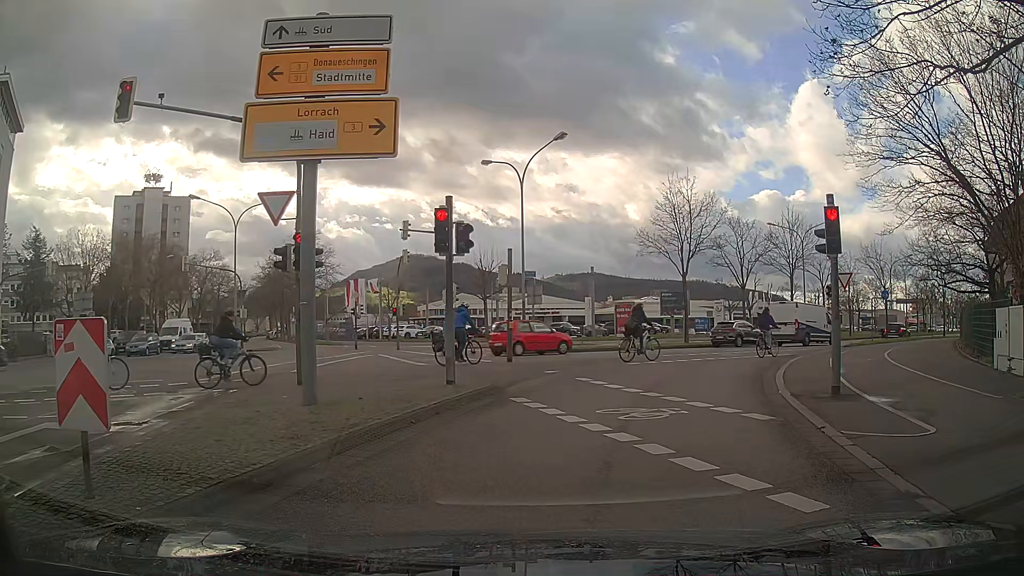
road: secondary_link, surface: asphalt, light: Day
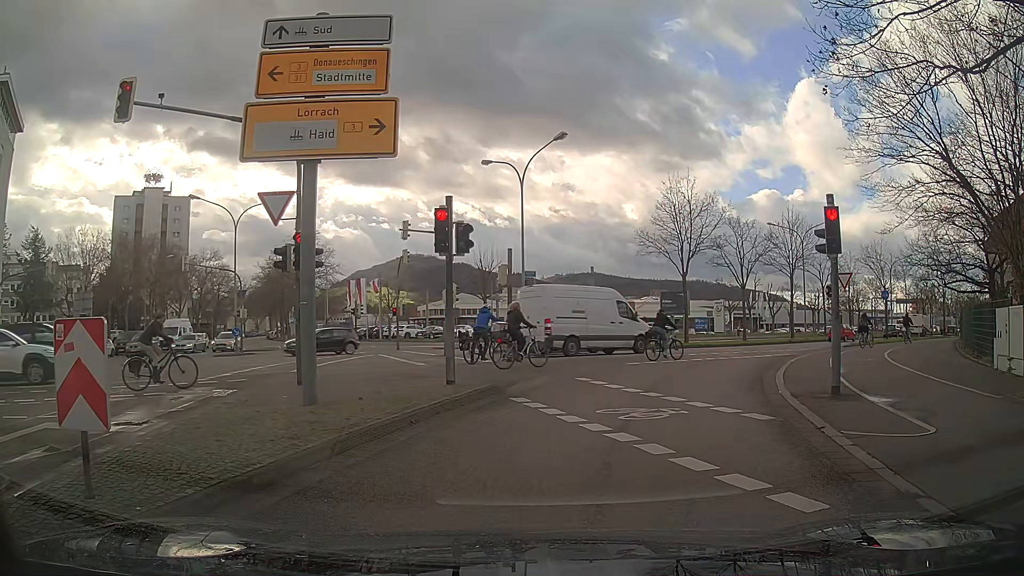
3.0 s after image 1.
(0.0, 0.0) m; 0°
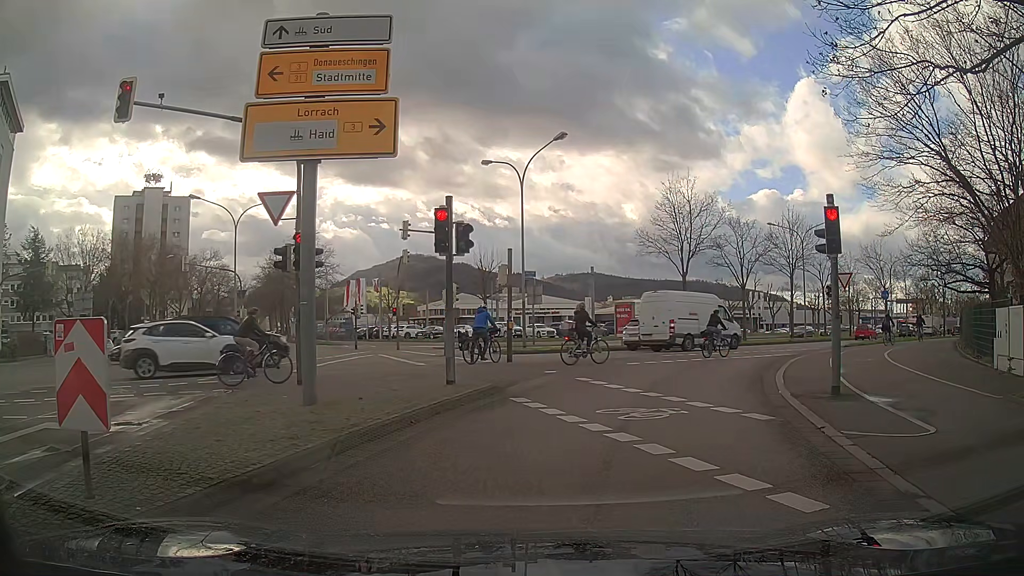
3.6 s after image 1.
(0.0, 0.0) m; 0°
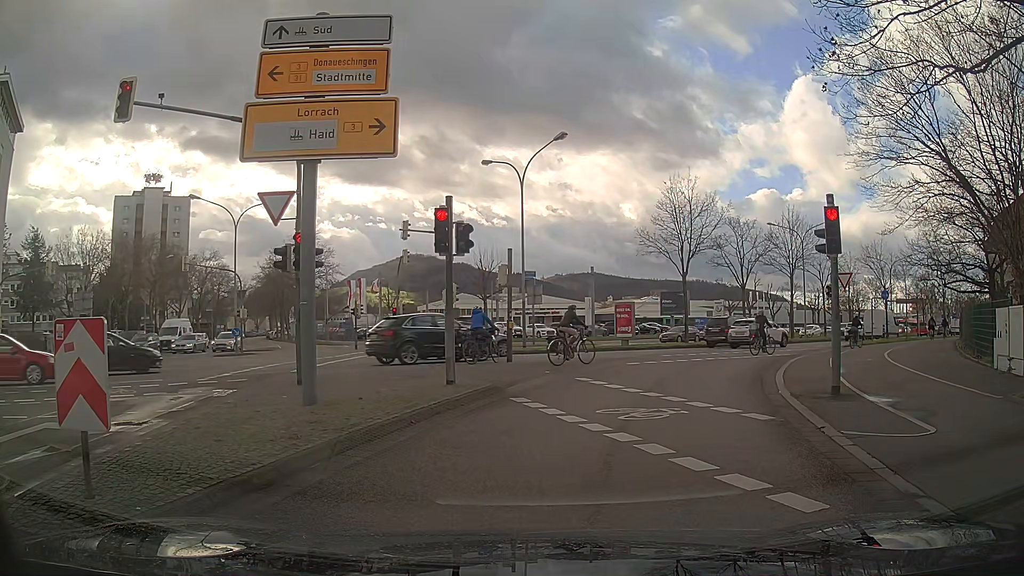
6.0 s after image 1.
(0.0, 0.0) m; 0°
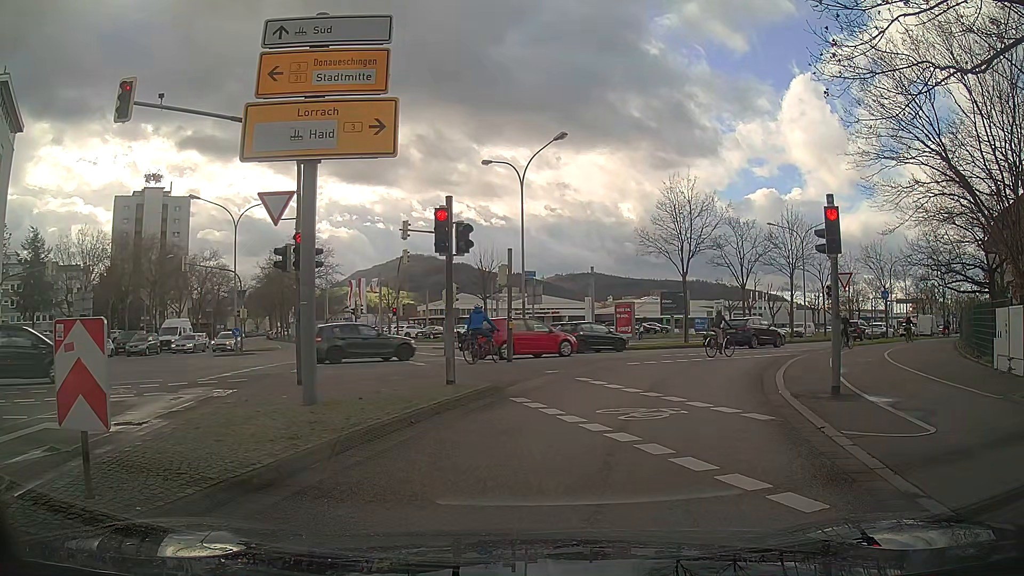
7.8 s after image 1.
(0.0, 0.0) m; 0°
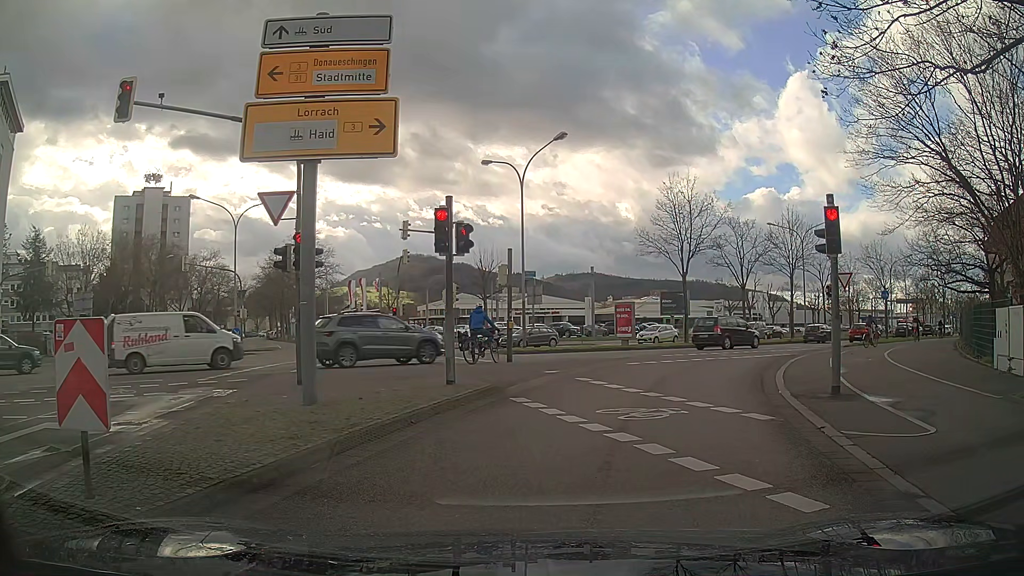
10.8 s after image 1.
(0.0, 0.0) m; 0°
